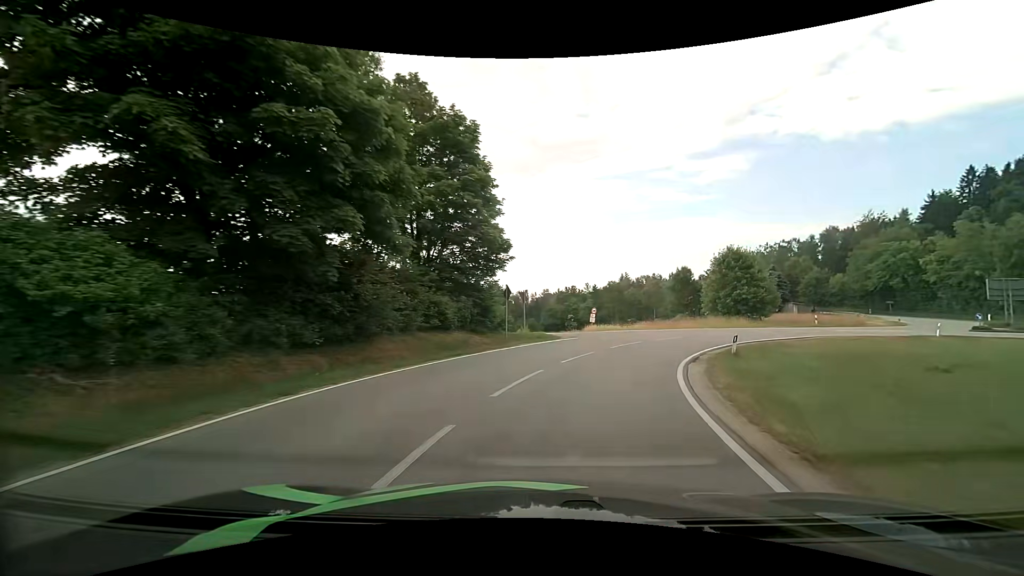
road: tertiary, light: Day
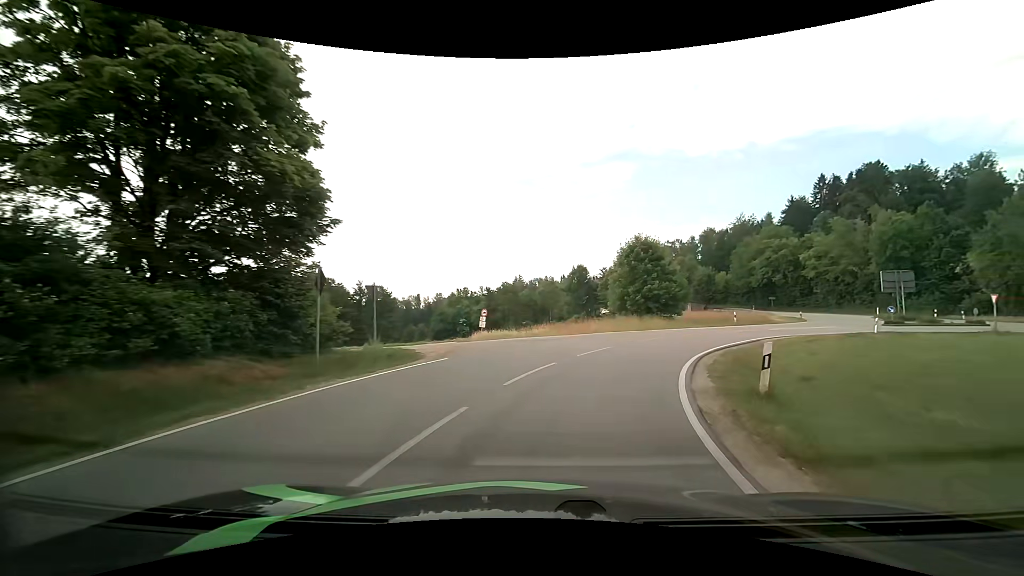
(+1.1, +10.7) m; +11°
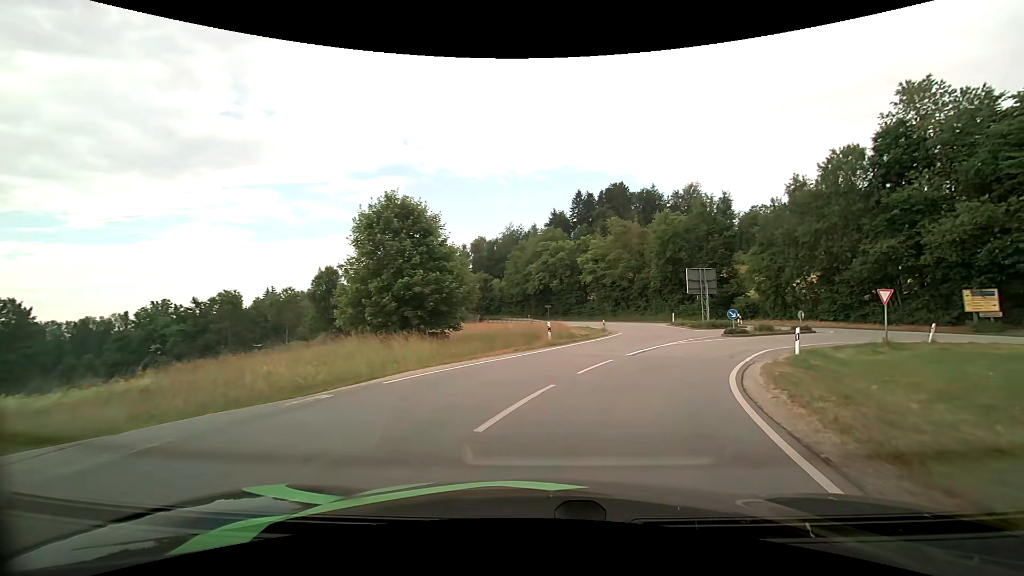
(+4.4, +20.6) m; +25°
